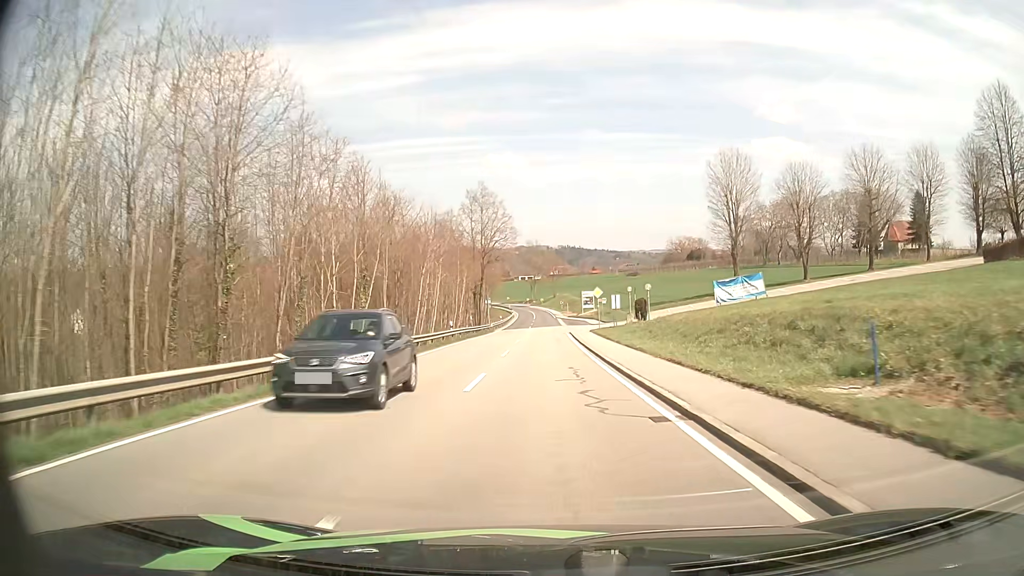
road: tertiary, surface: asphalt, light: Day
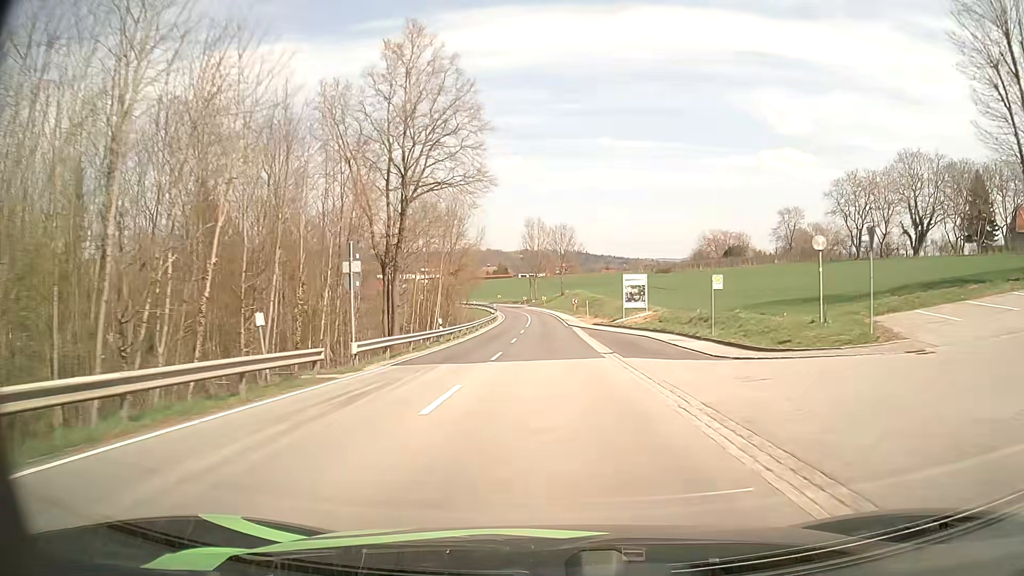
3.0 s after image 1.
(-0.2, +51.3) m; -1°
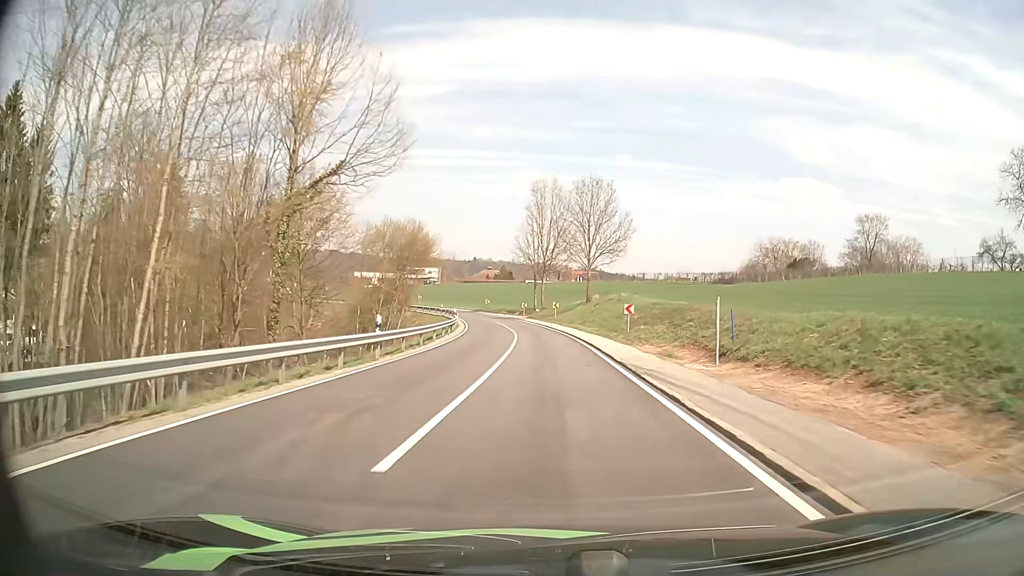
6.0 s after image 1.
(-0.1, +51.1) m; 0°
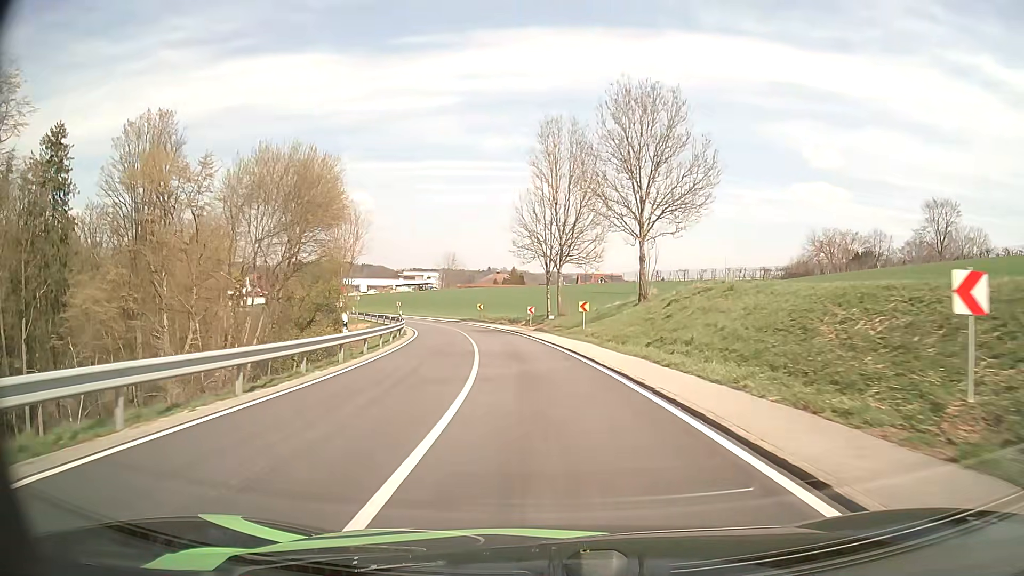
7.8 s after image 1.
(-0.3, +30.0) m; -1°
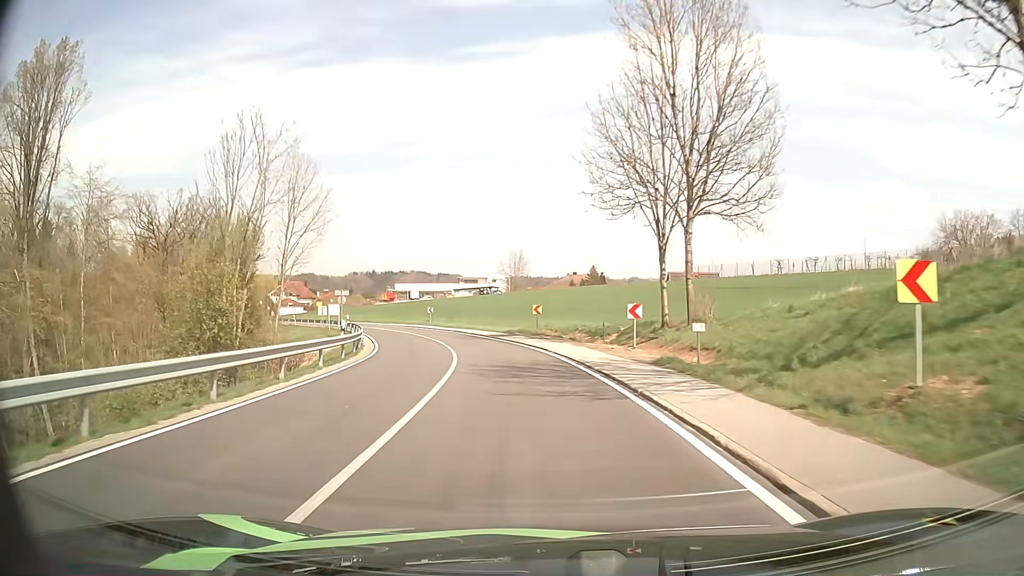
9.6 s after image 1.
(-1.5, +29.1) m; -7°
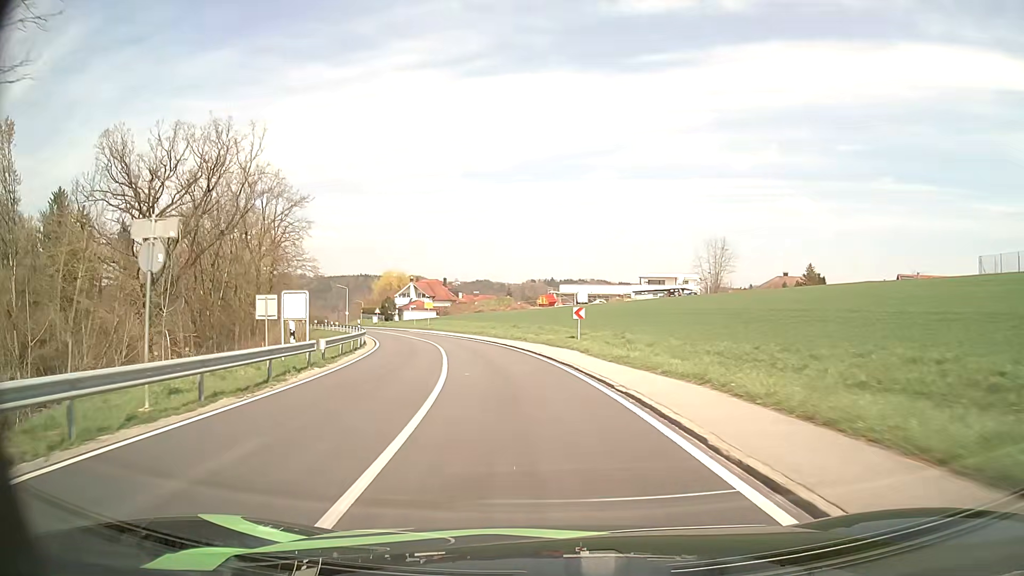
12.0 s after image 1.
(-4.8, +37.3) m; -15°
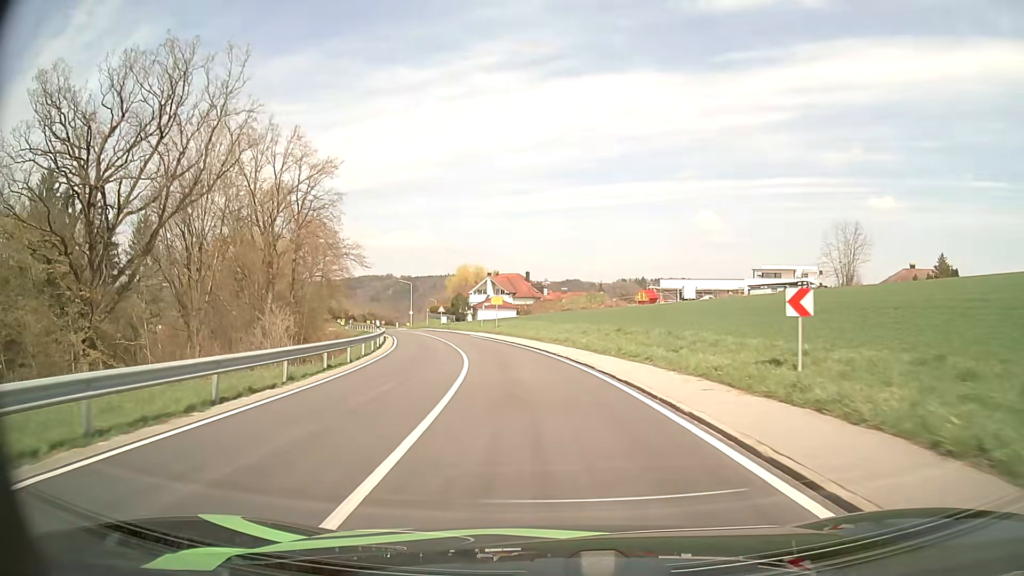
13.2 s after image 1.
(-1.4, +18.9) m; -8°
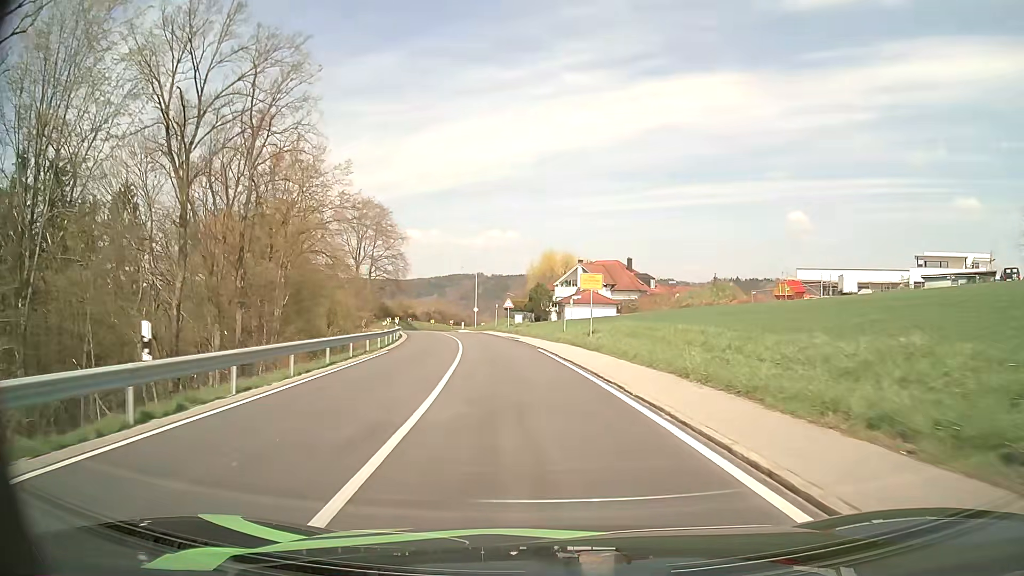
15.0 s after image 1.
(-2.0, +27.2) m; -8°
(0, +10) (-1, +20) (-2, +30) (-4, +40) (-5, +50) (-7, +59) (-10, +69) (-12, +79) (-15, +89) (-17, +98) m
